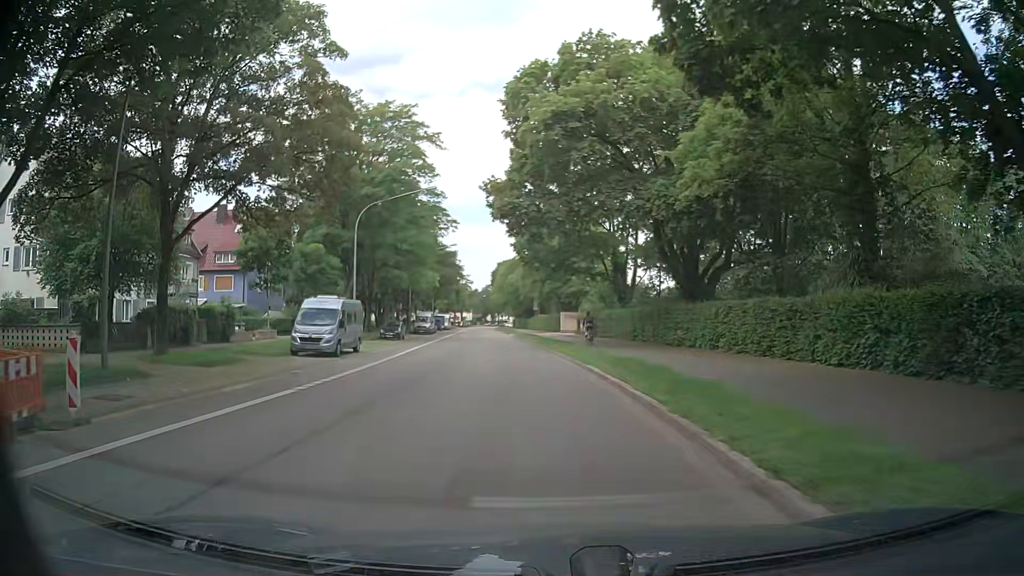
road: secondary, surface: asphalt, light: Day
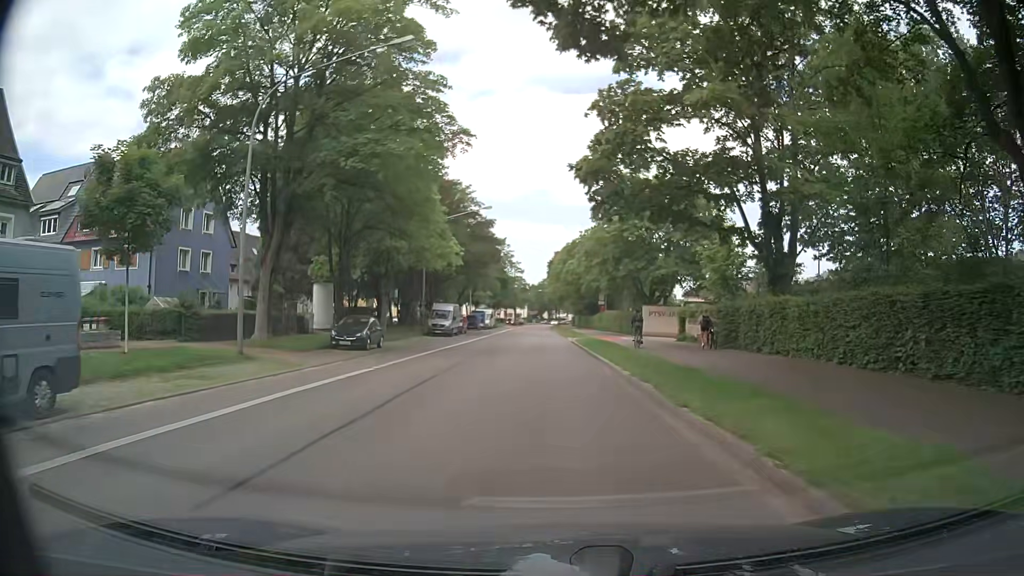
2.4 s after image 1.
(-1.4, +24.2) m; -6°
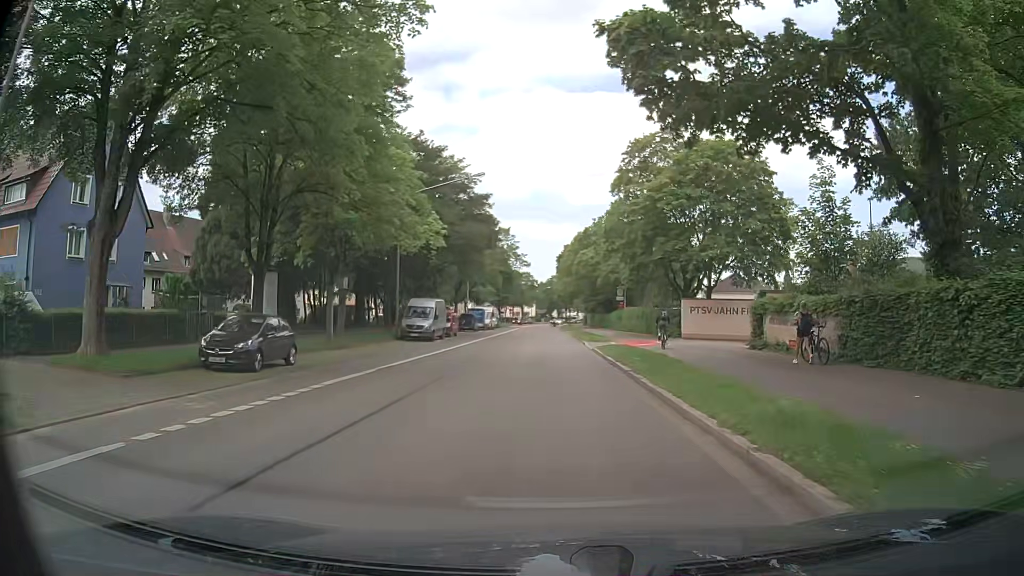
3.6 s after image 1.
(-0.1, +12.2) m; 0°
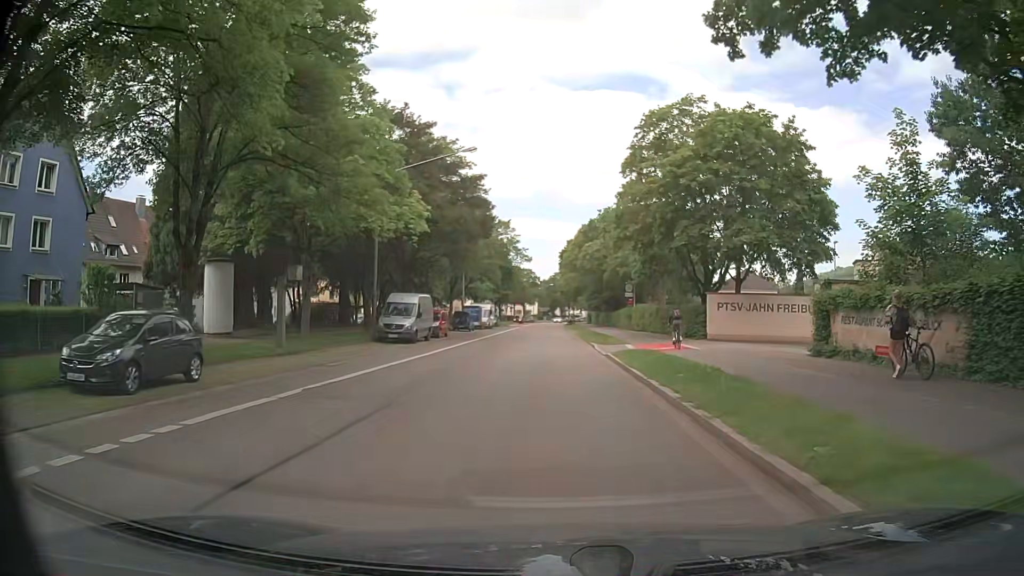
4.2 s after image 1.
(0.0, +6.0) m; -1°
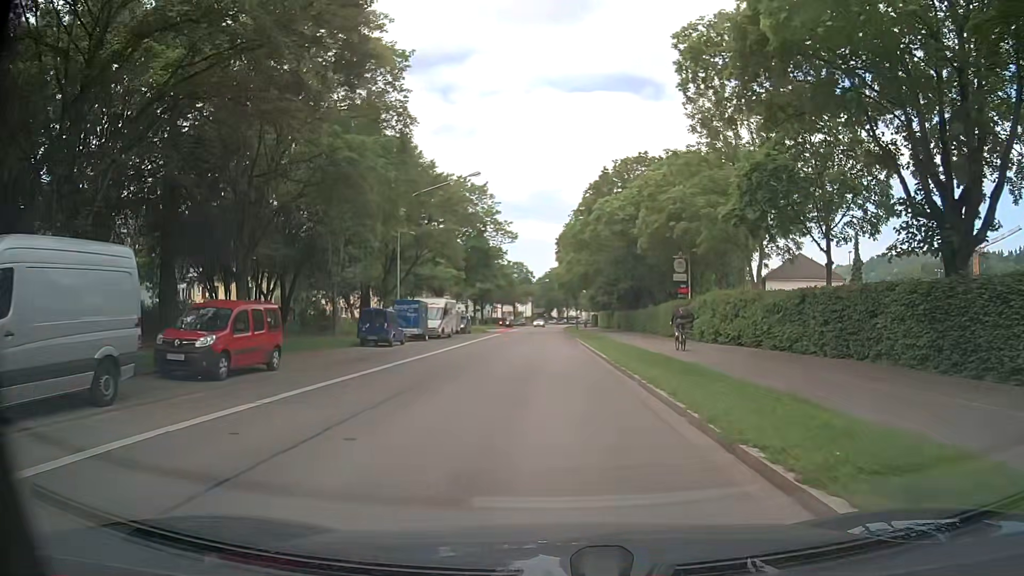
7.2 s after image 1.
(+0.2, +28.7) m; 0°
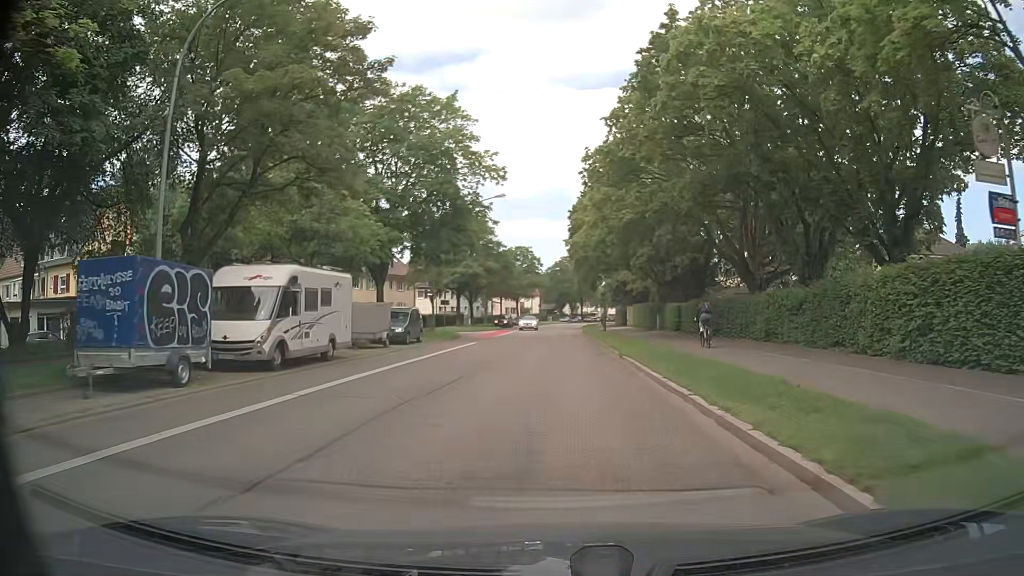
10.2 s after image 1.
(+0.3, +28.3) m; 0°
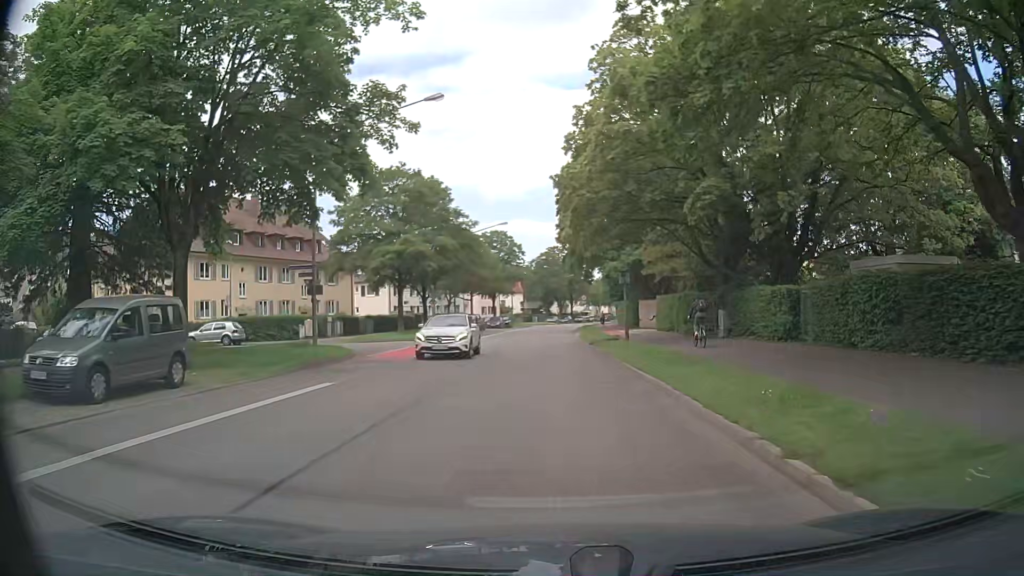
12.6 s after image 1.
(+0.4, +22.9) m; +1°
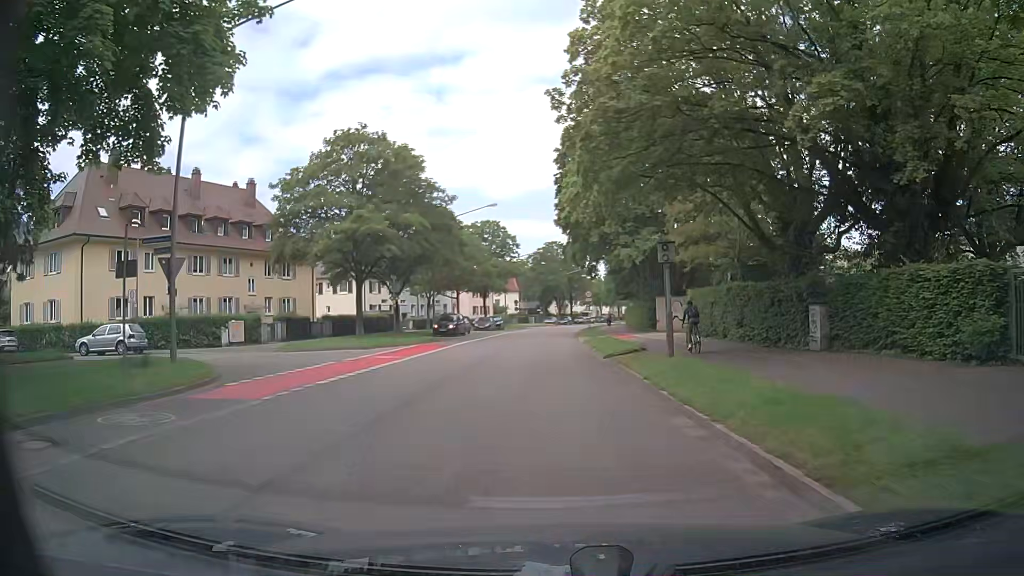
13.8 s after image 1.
(0.0, +10.8) m; -1°
(0, +10) (0, +20) (+1, +30) (+1, +40) (+1, +50) (+2, +60) (+3, +70) (+4, +80) (+5, +90) (+7, +100) m
